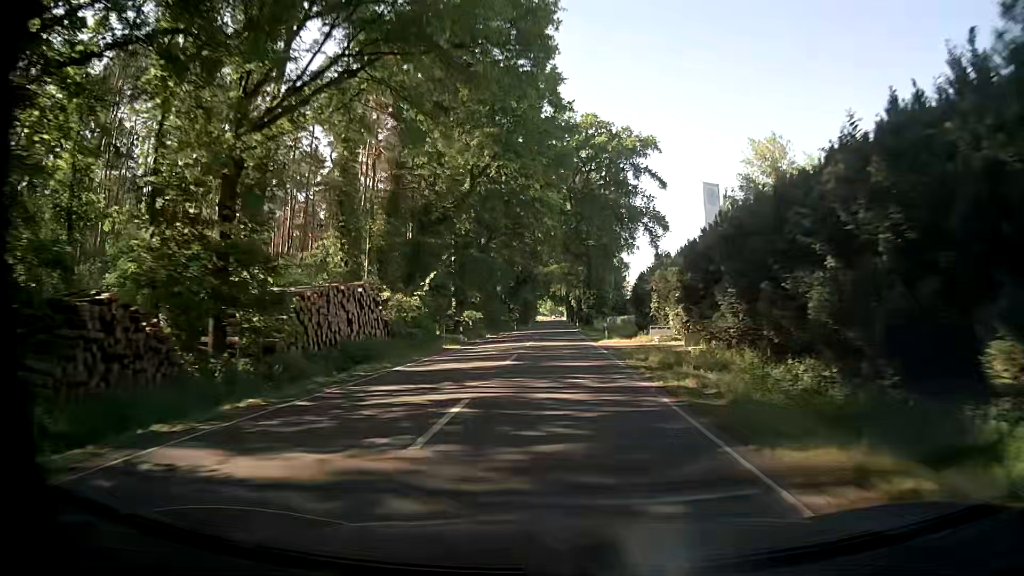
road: secondary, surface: asphalt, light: Day
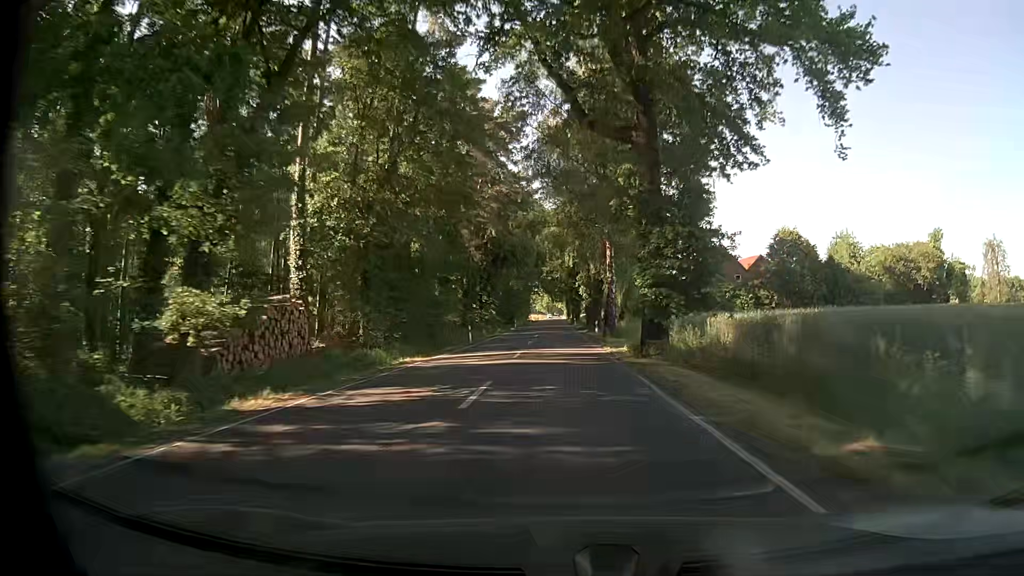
(-0.1, +45.4) m; 0°
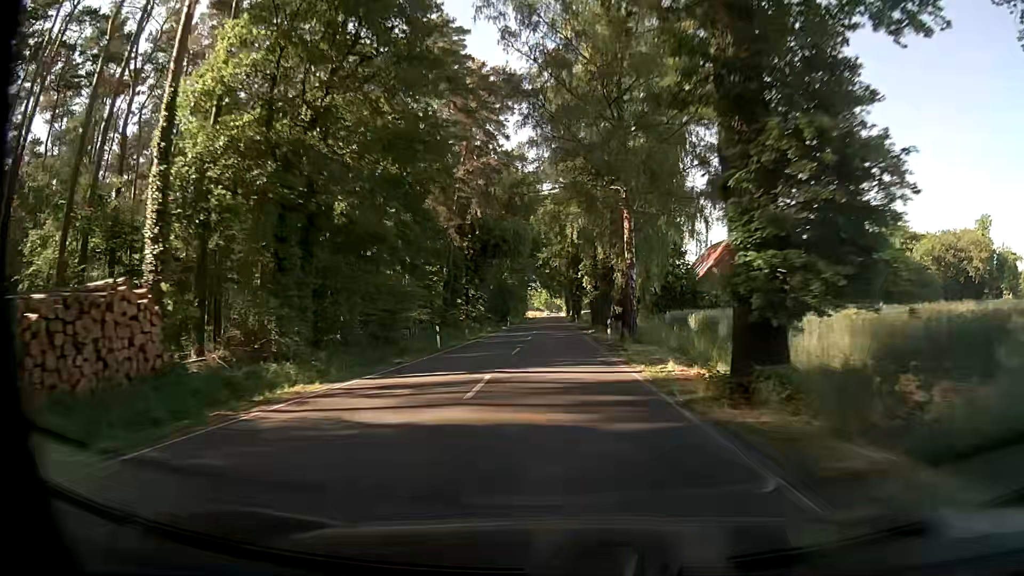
(0.0, +11.4) m; 0°
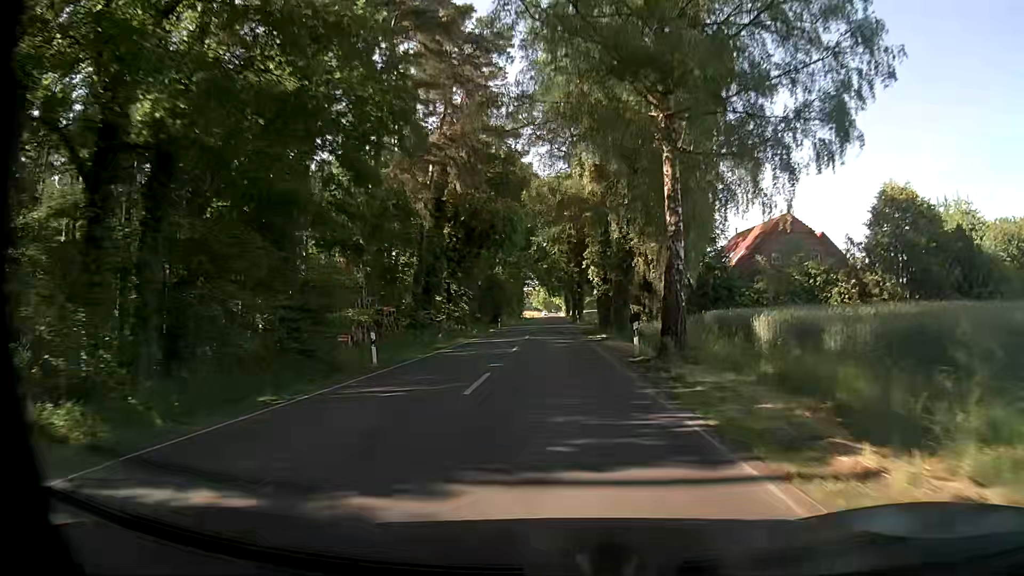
(-0.1, +11.4) m; -1°
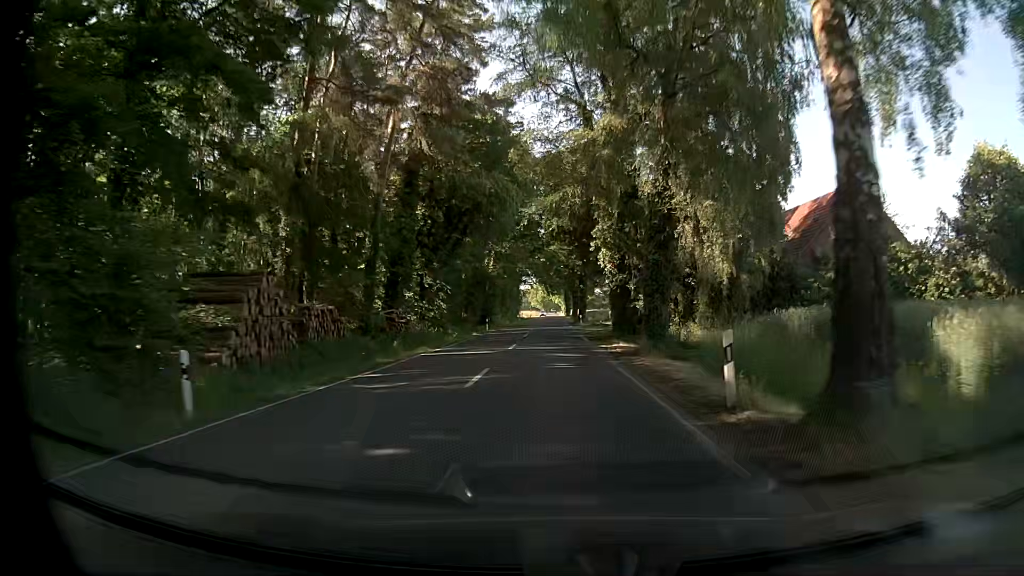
(+0.1, +11.3) m; 0°
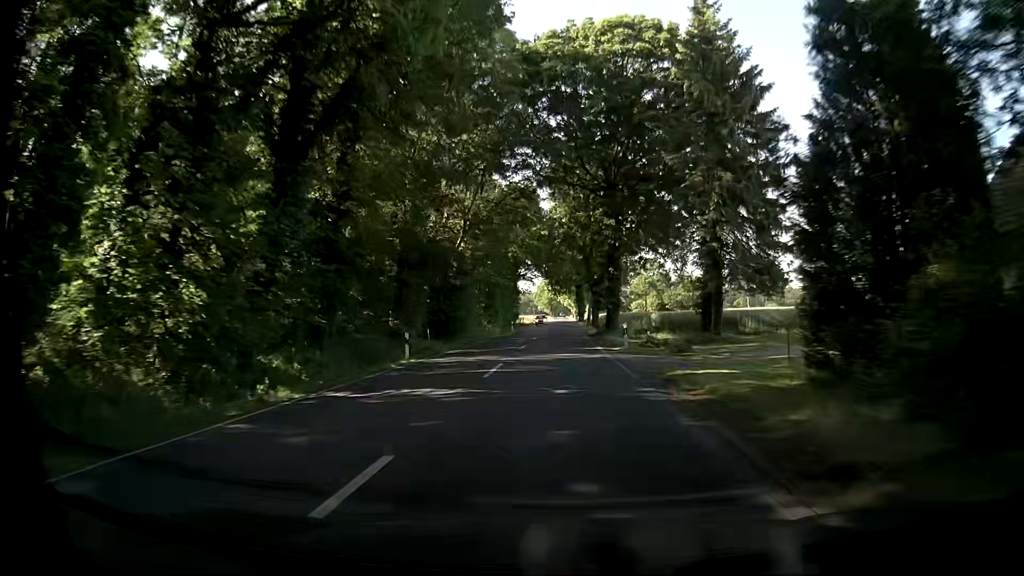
(-0.1, +33.9) m; -1°
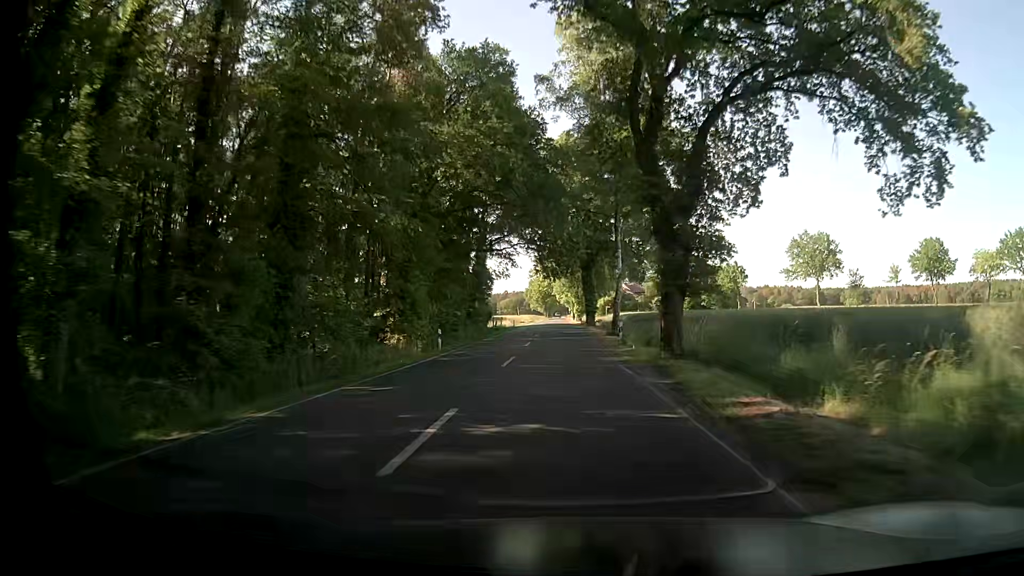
(+0.5, +45.1) m; +1°
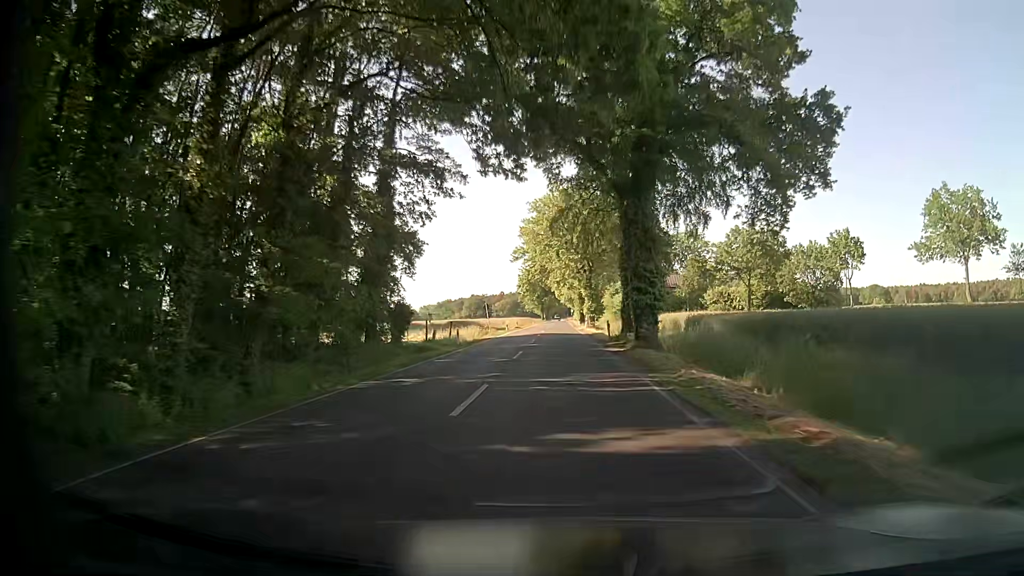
(-0.2, +45.0) m; 0°
(0, +10) (0, +20) (0, +30) (0, +40) (0, +50) (0, +60) (0, +70) (0, +80) (+1, +90) (+1, +100) m
